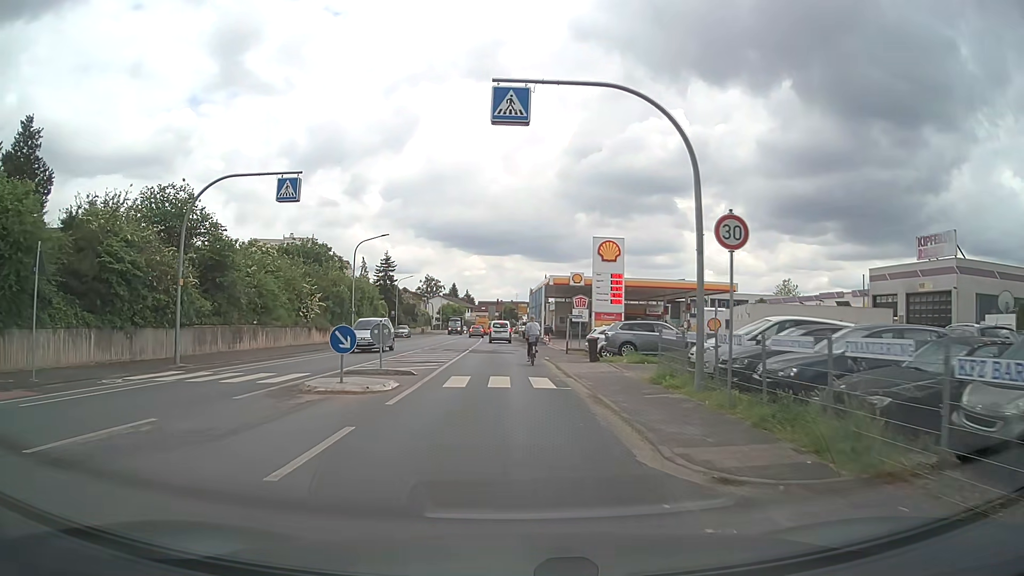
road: tertiary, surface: asphalt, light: Day
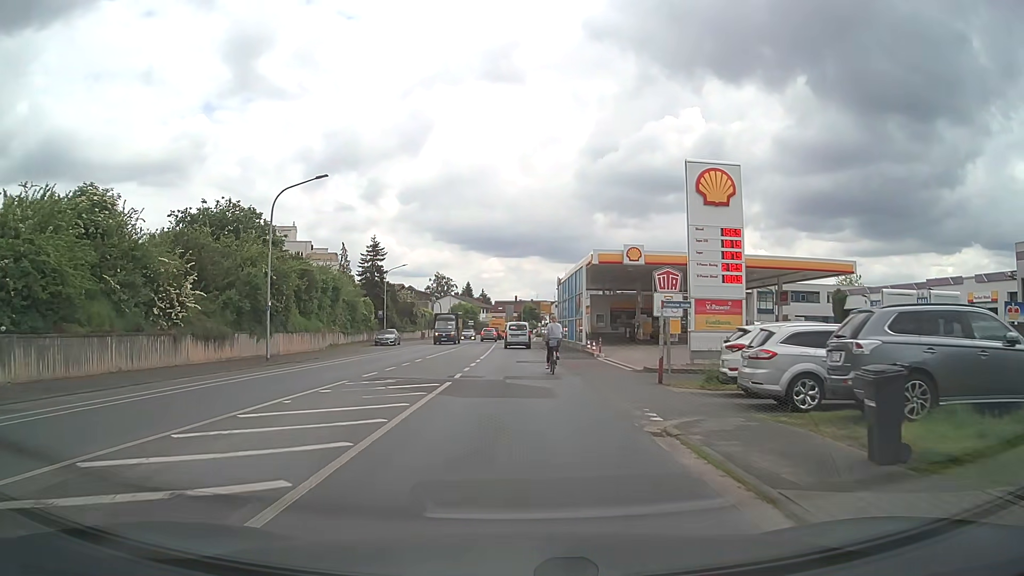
(-0.4, +20.2) m; -2°
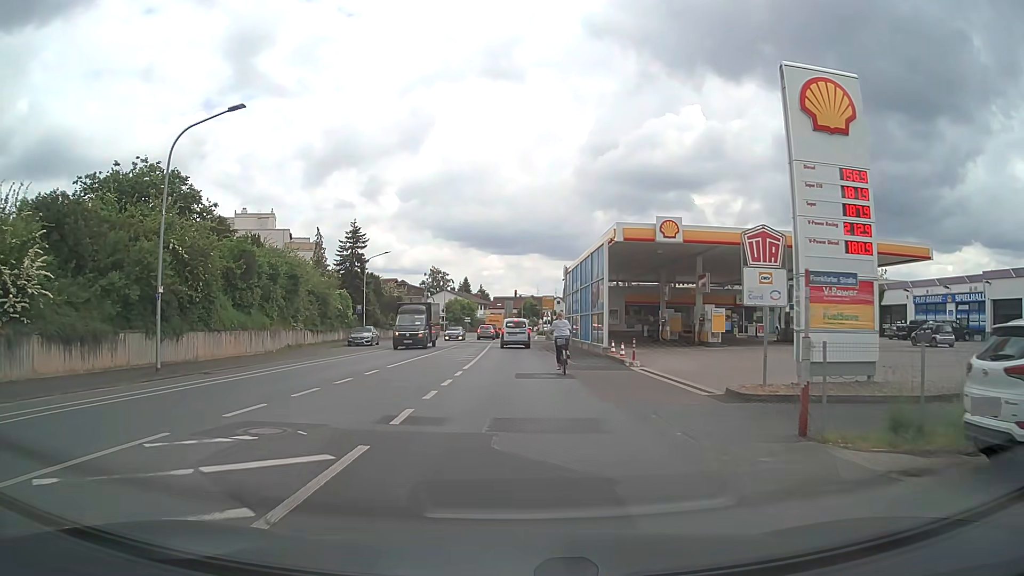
(0.0, +9.3) m; 0°
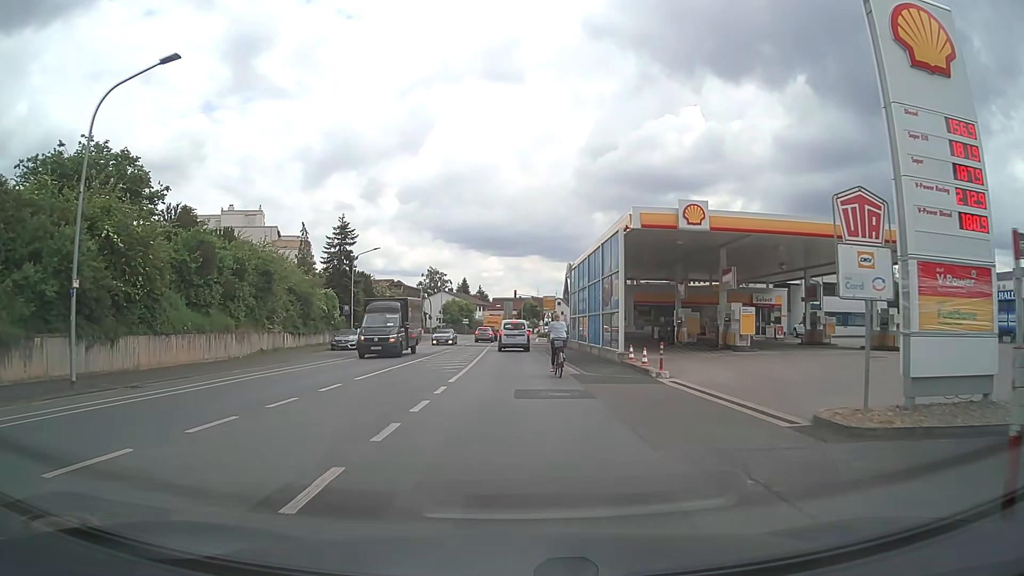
(0.0, +4.4) m; 0°
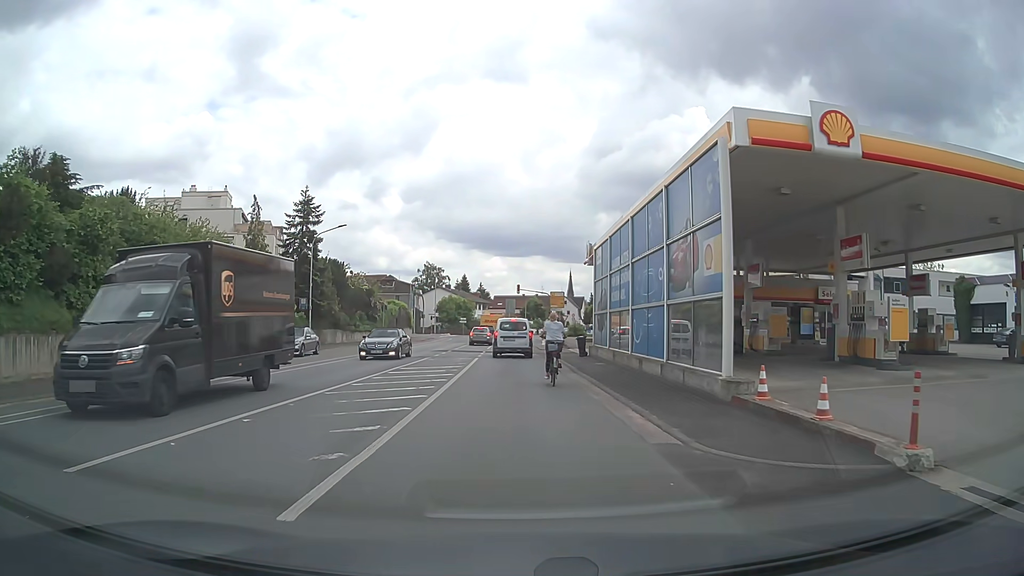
(0.0, +12.2) m; -1°
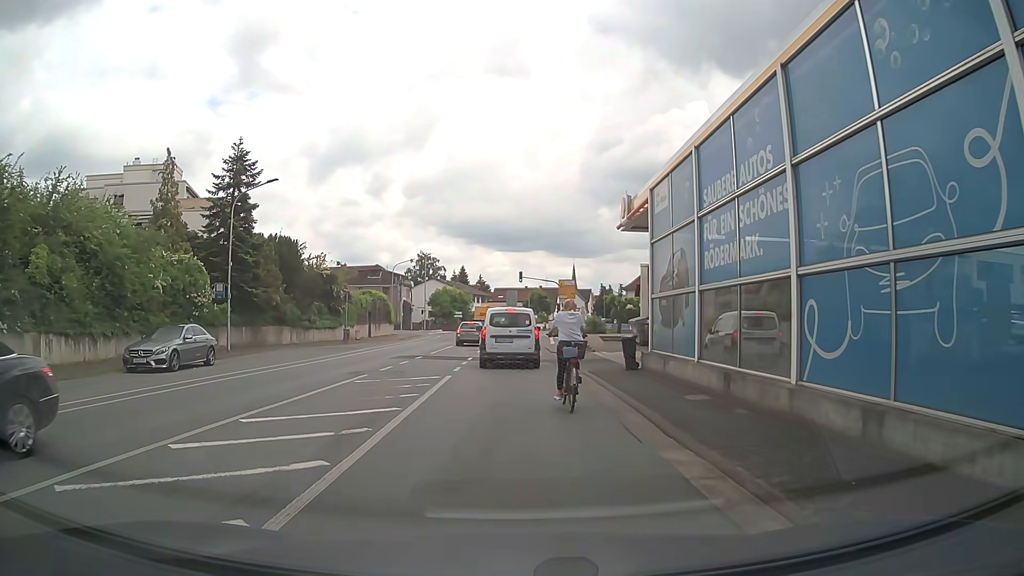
(+0.1, +12.9) m; 0°
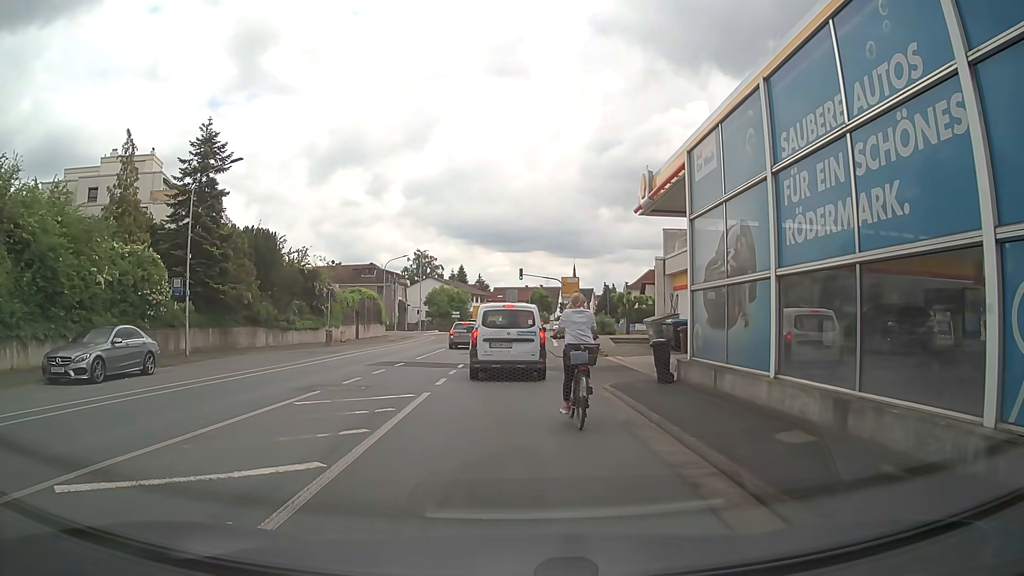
(0.0, +4.1) m; -1°
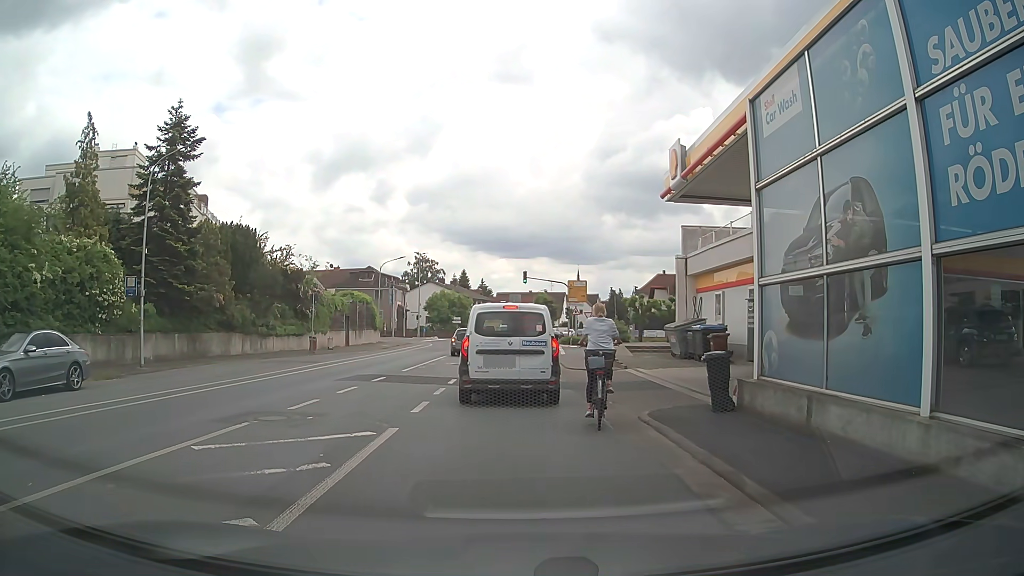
(+0.1, +3.7) m; 0°
